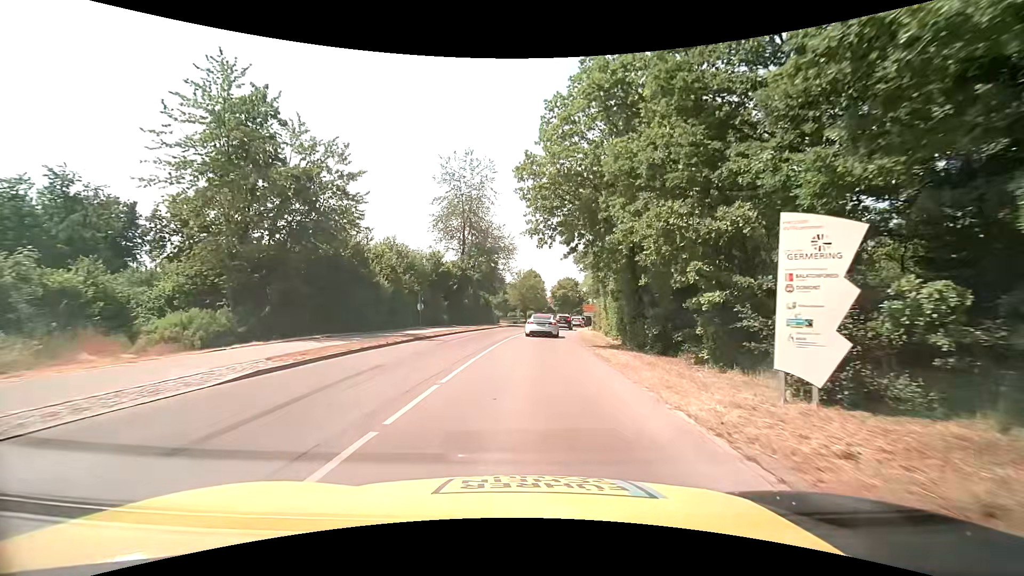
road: tertiary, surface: asphalt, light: Day
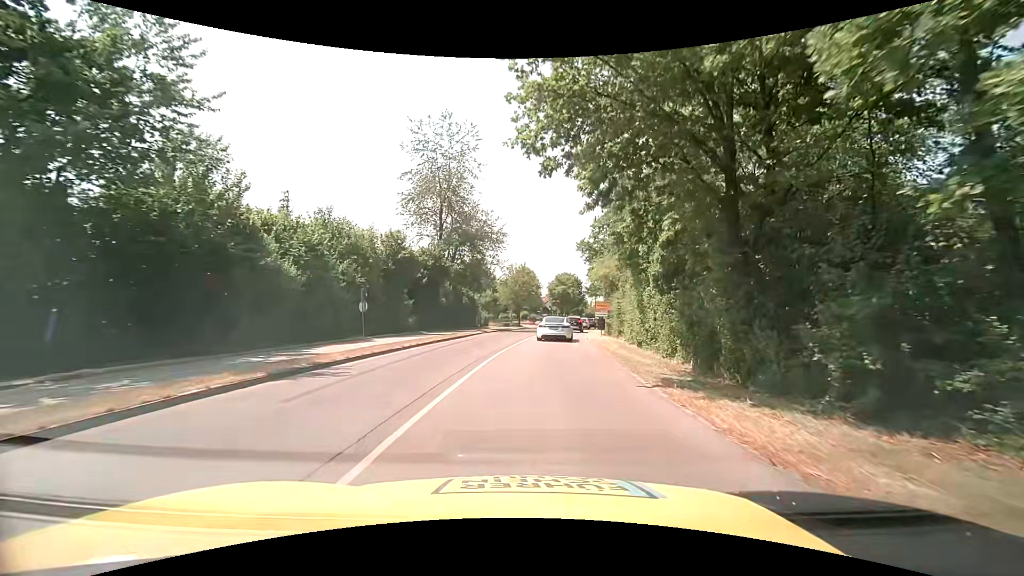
(+0.1, +12.2) m; +1°
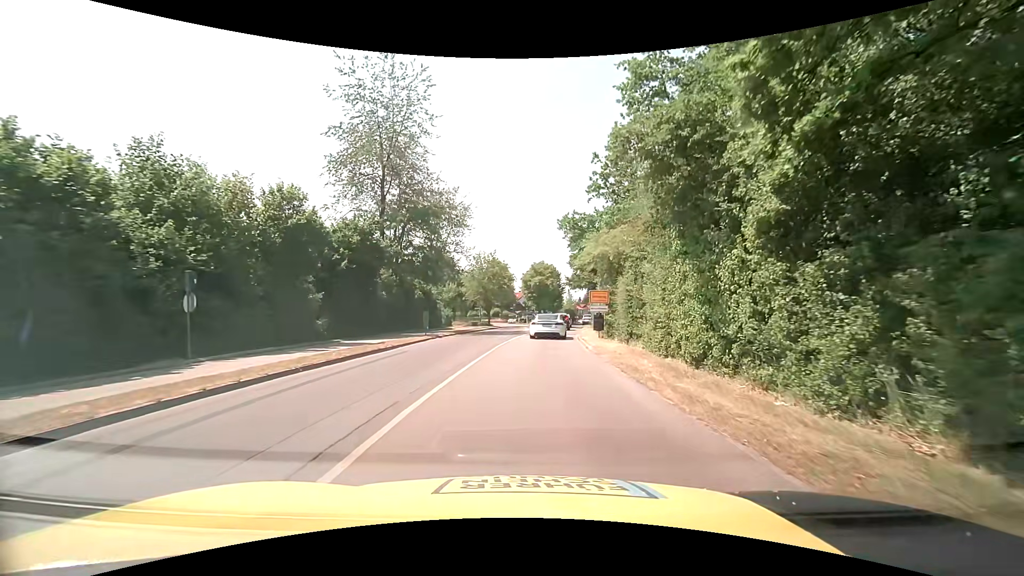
(+0.3, +11.3) m; +2°
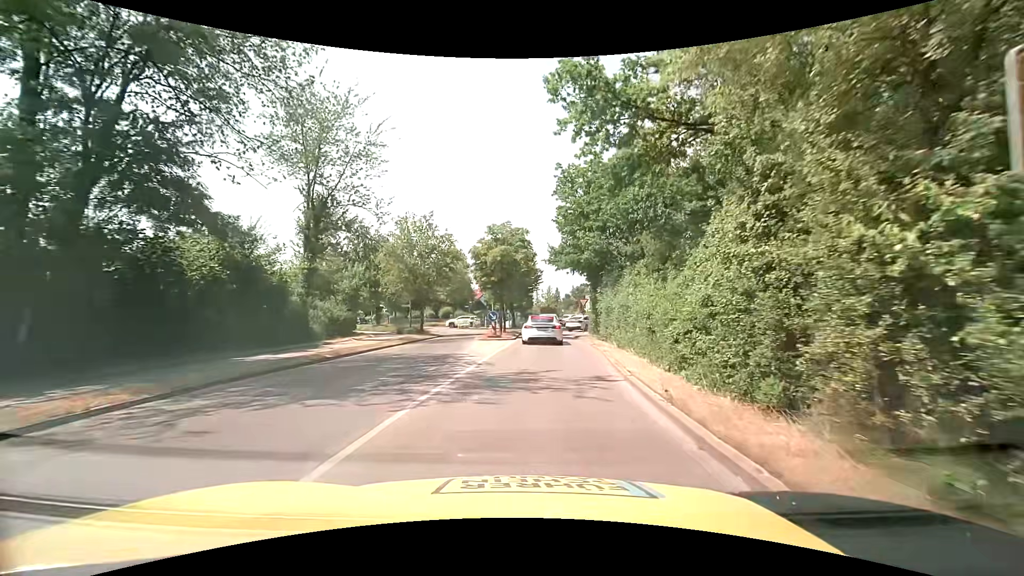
(+1.5, +25.4) m; +5°
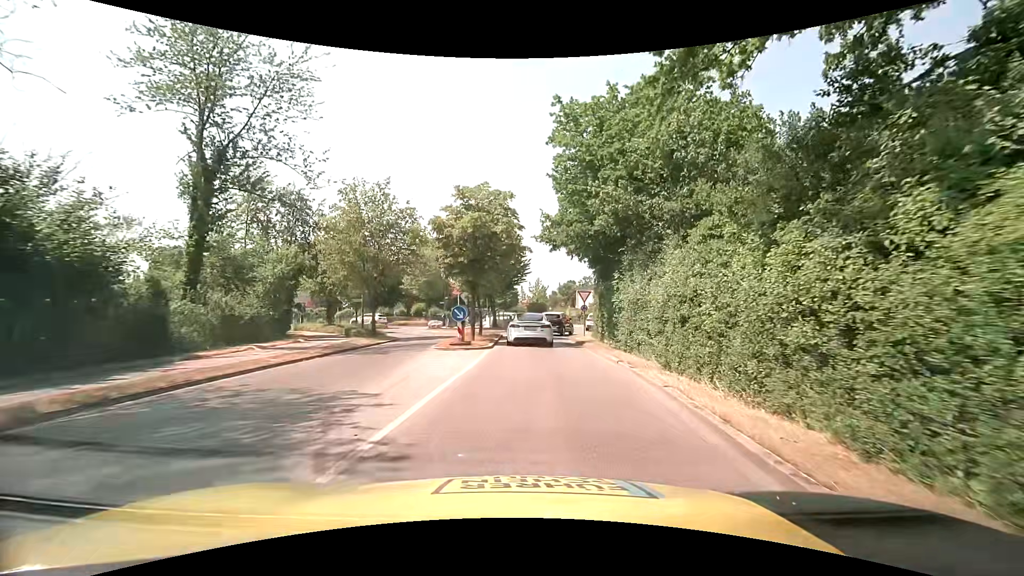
(+0.1, +9.4) m; +1°
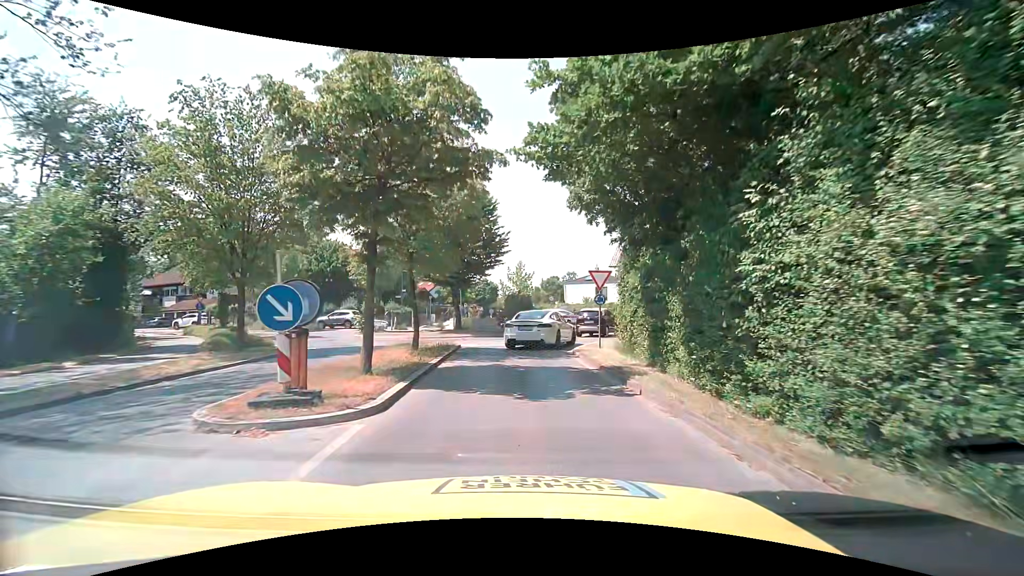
(+0.4, +12.9) m; +2°
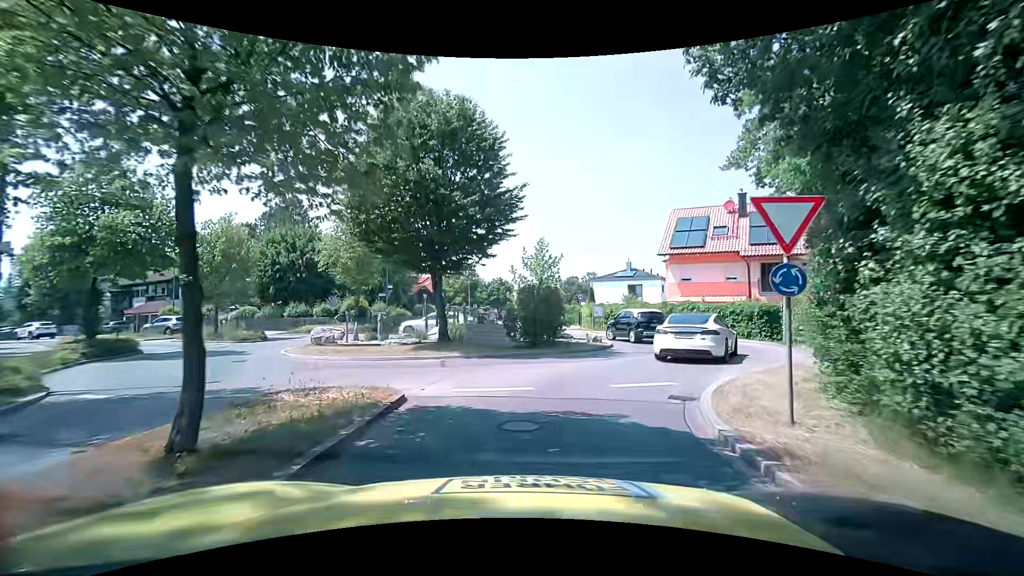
(-0.1, +11.4) m; -3°
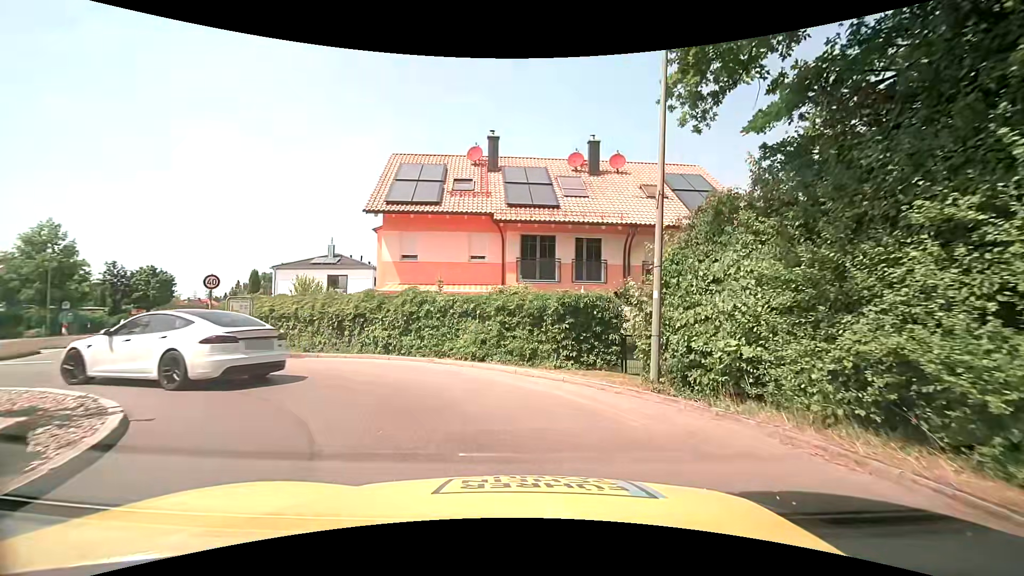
(+4.1, +15.8) m; +34°
(-2, +9) (-11, +13) (-21, +10) (-30, +7) (-40, +5) (-50, +3) (-60, +2) (-70, 0) (-80, -1) (-90, -1) m
